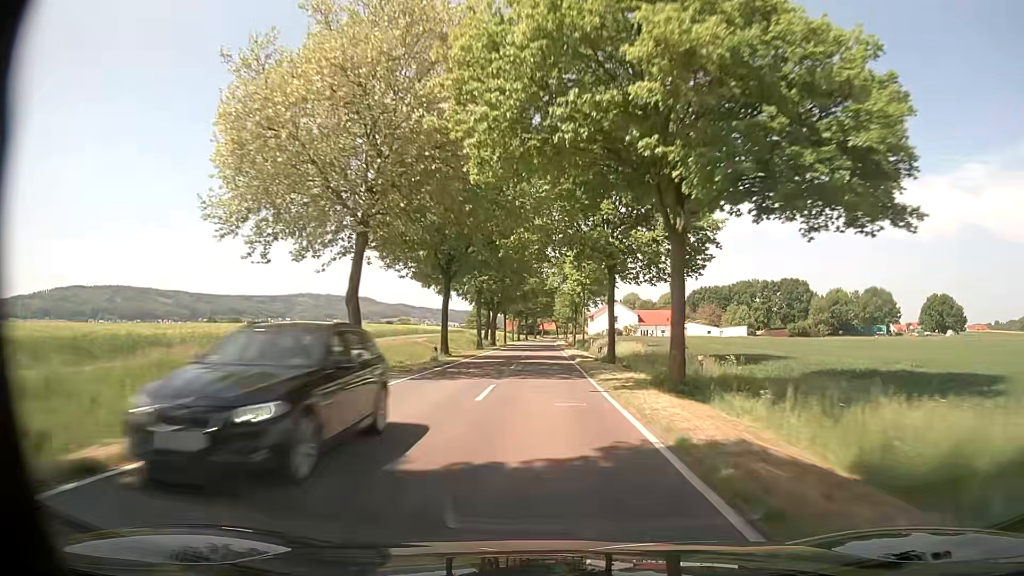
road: tertiary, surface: asphalt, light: Day
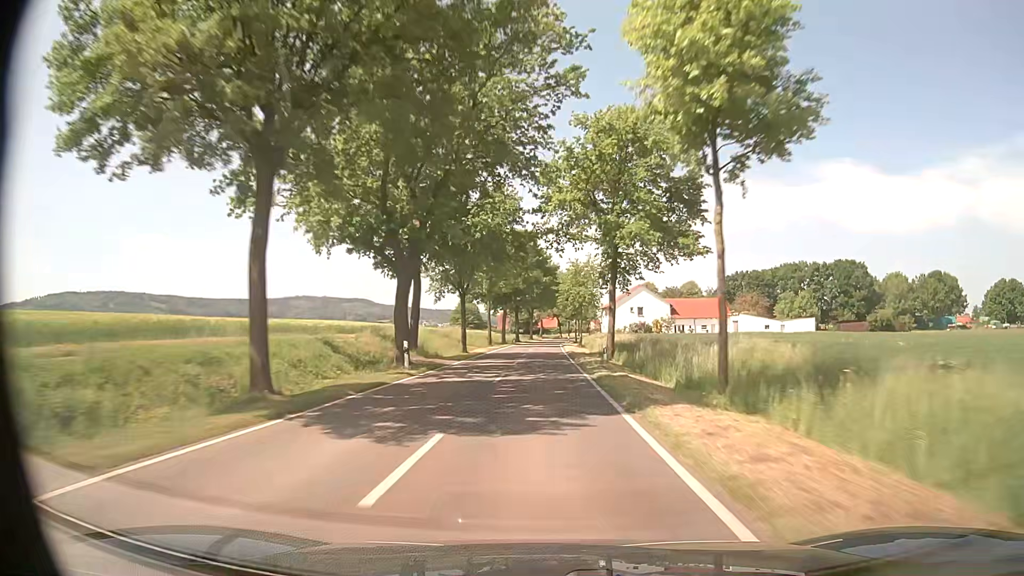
(+0.2, +47.3) m; 0°
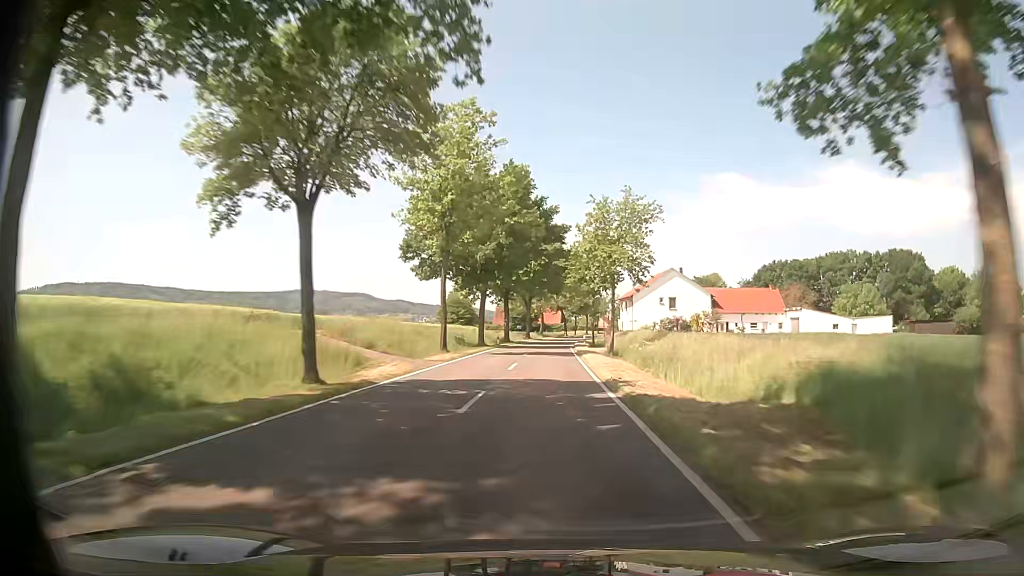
(-0.1, +31.6) m; 0°
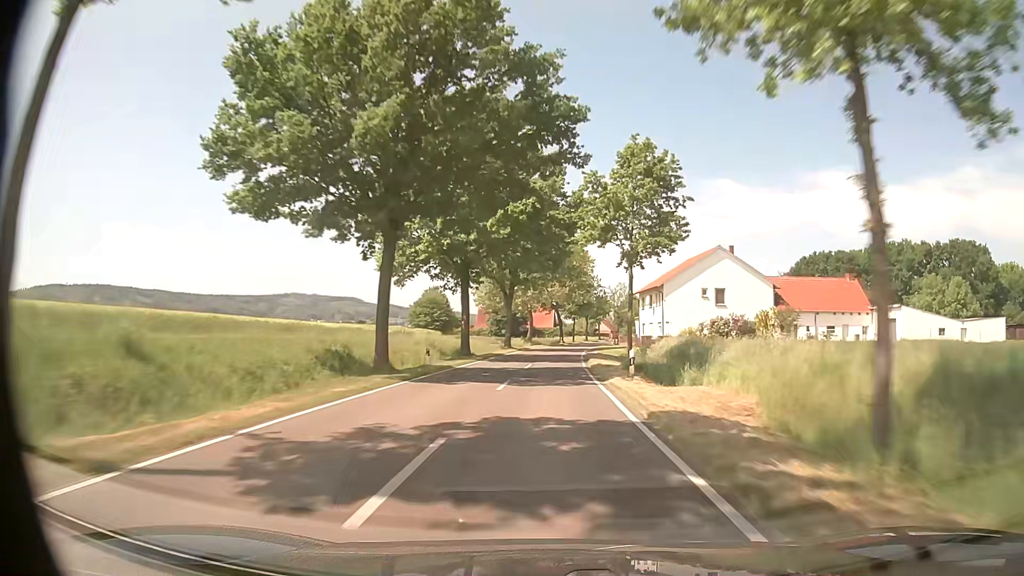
(0.0, +31.6) m; +1°
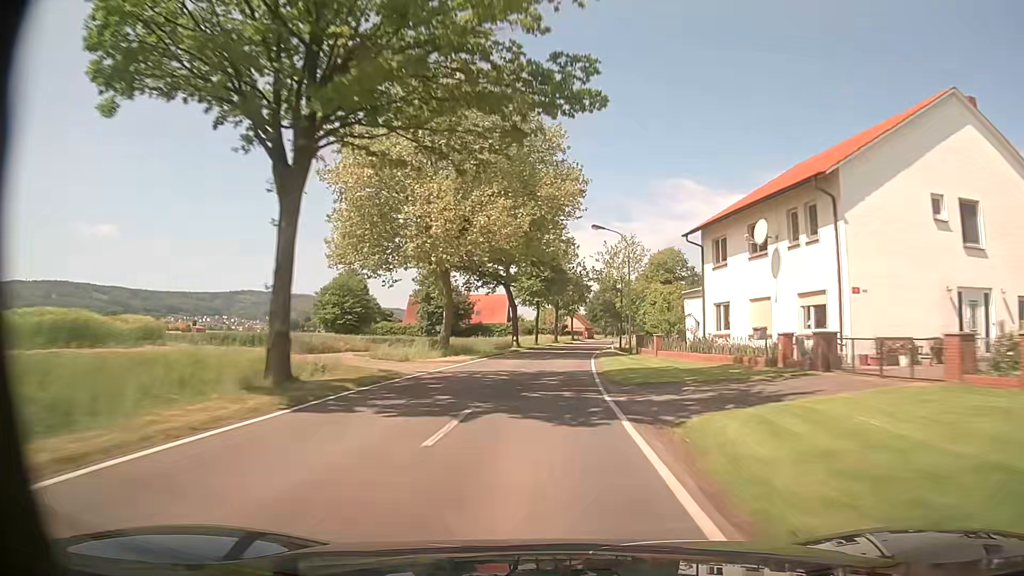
(+1.3, +47.5) m; +3°
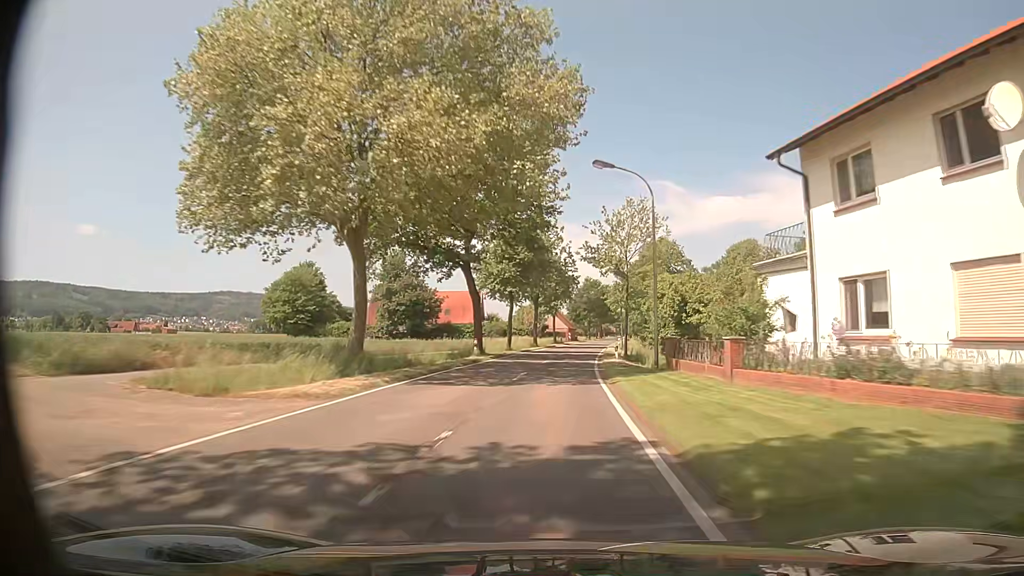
(+0.3, +15.8) m; +2°
(0, +10) (0, +20) (+1, +30) (+2, +40) (+2, +50) (+3, +60) (+5, +70) (+6, +80) (+7, +90) (+8, +100) m
